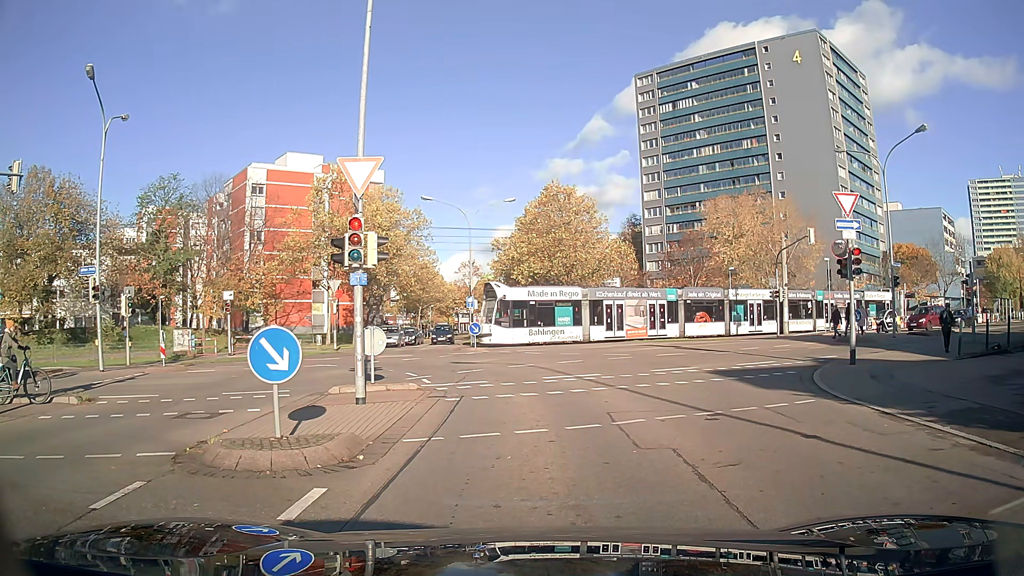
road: residential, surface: asphalt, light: Day
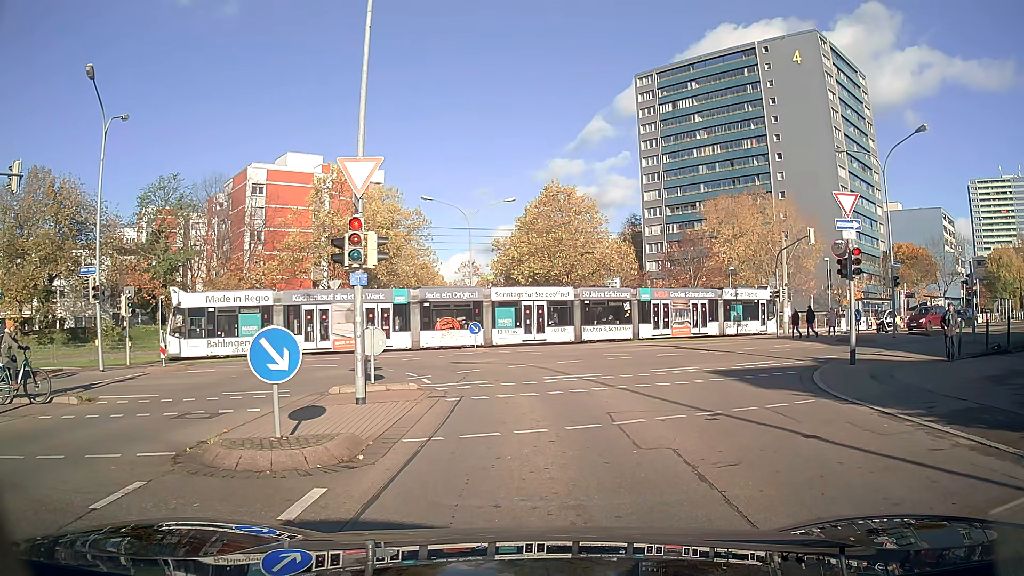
(0.0, 0.0) m; 0°
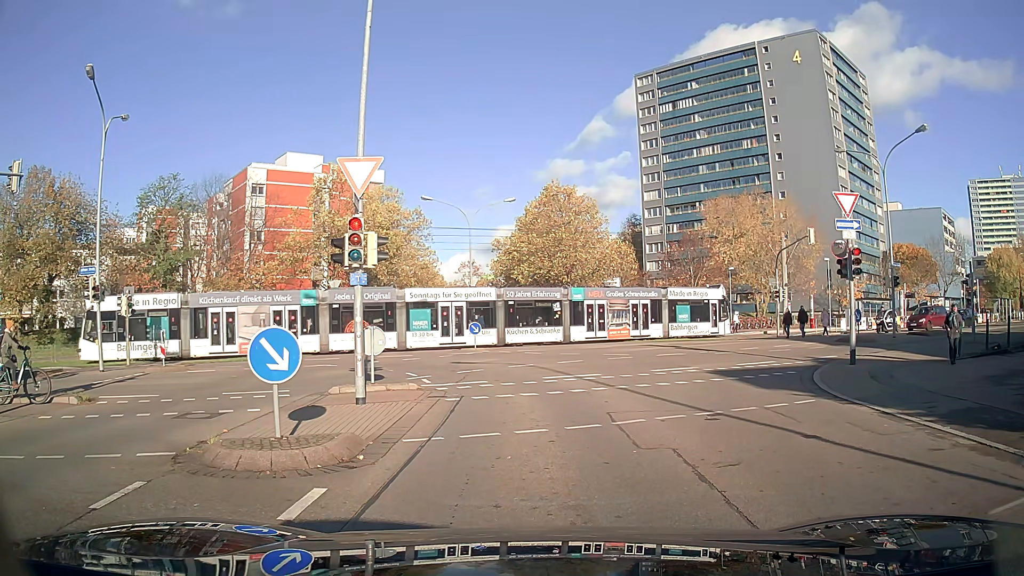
(0.0, 0.0) m; 0°
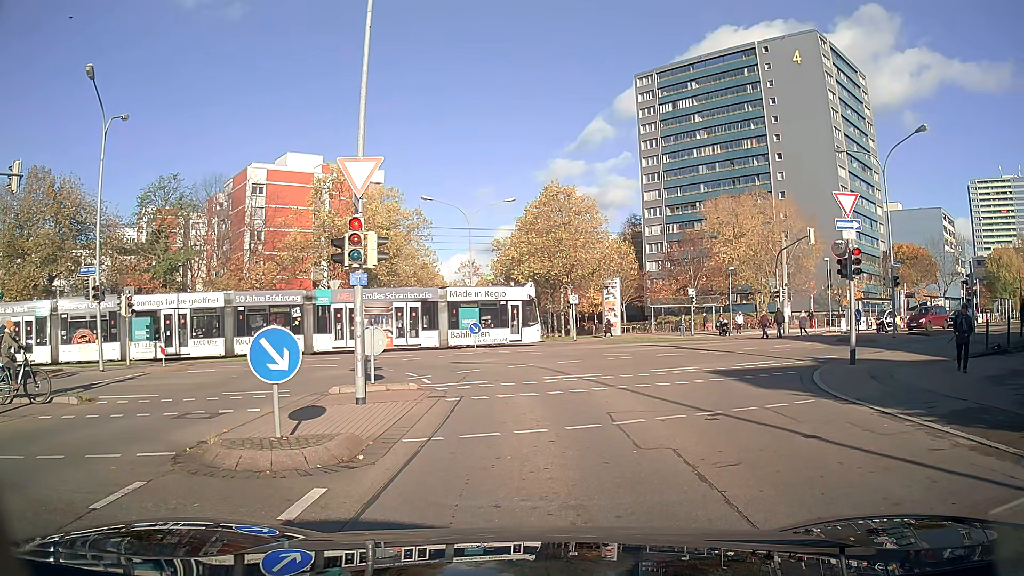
(0.0, 0.0) m; 0°
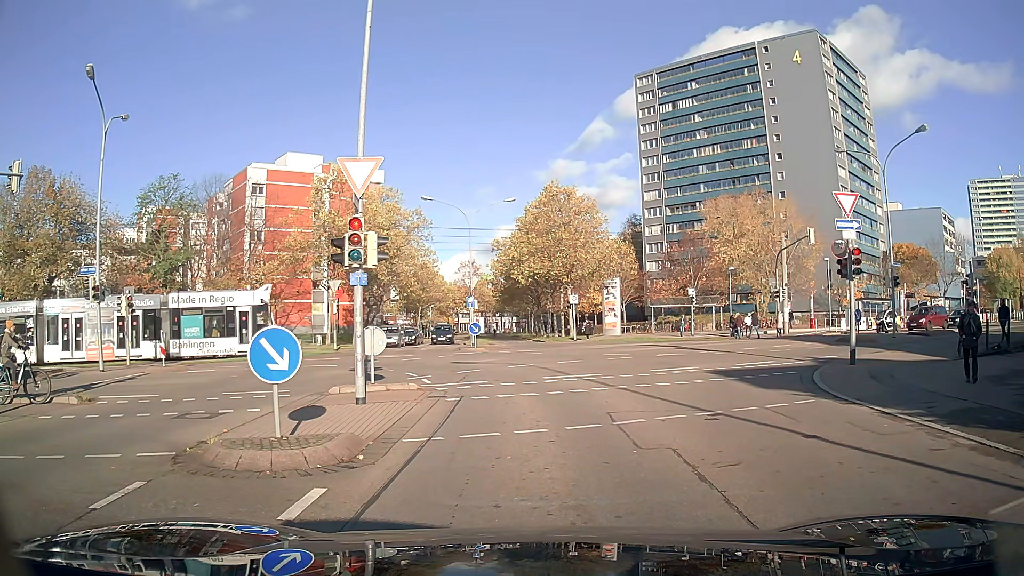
(0.0, 0.0) m; 0°
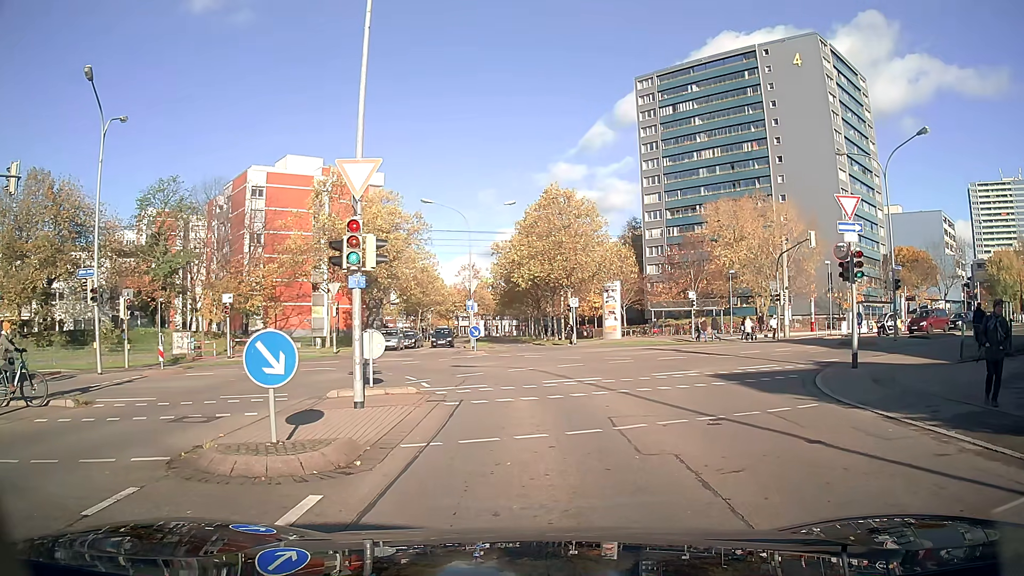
(0.0, +0.1) m; 0°
(0, +10) (-2, +20) (-10, +24) (-19, +21) (-28, +17) (-37, +13) (-46, +8) (-55, +3) (-64, -2) (-72, -7) m
